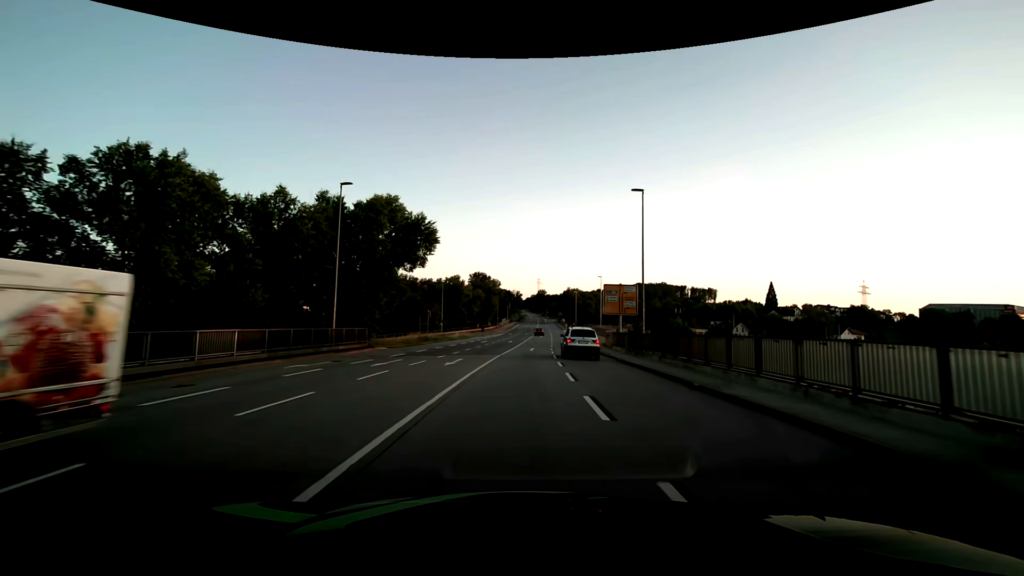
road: primary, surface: asphalt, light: Day
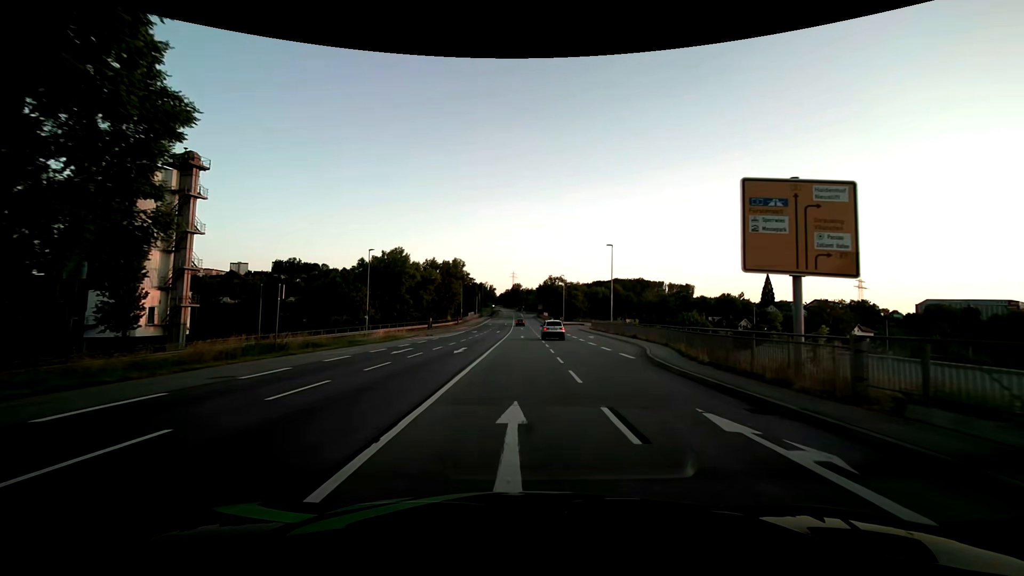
(+0.8, +31.8) m; +3°
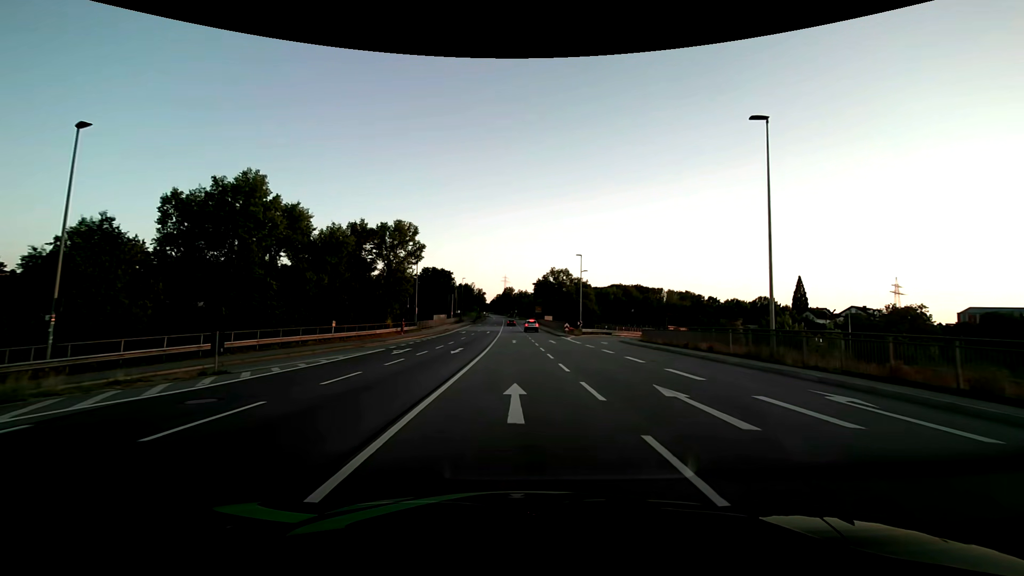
(+0.4, +38.7) m; +1°
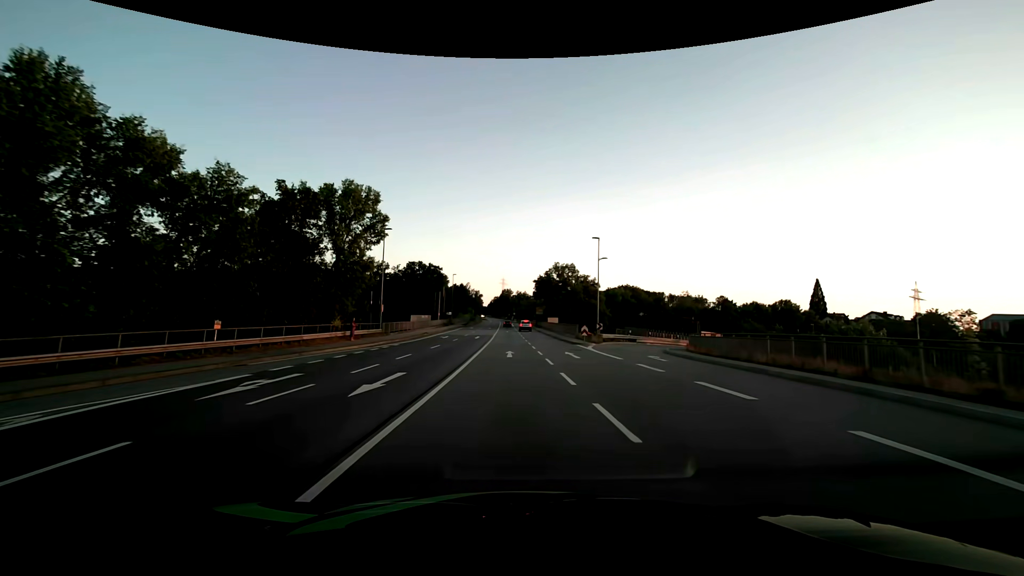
(0.0, +15.2) m; 0°
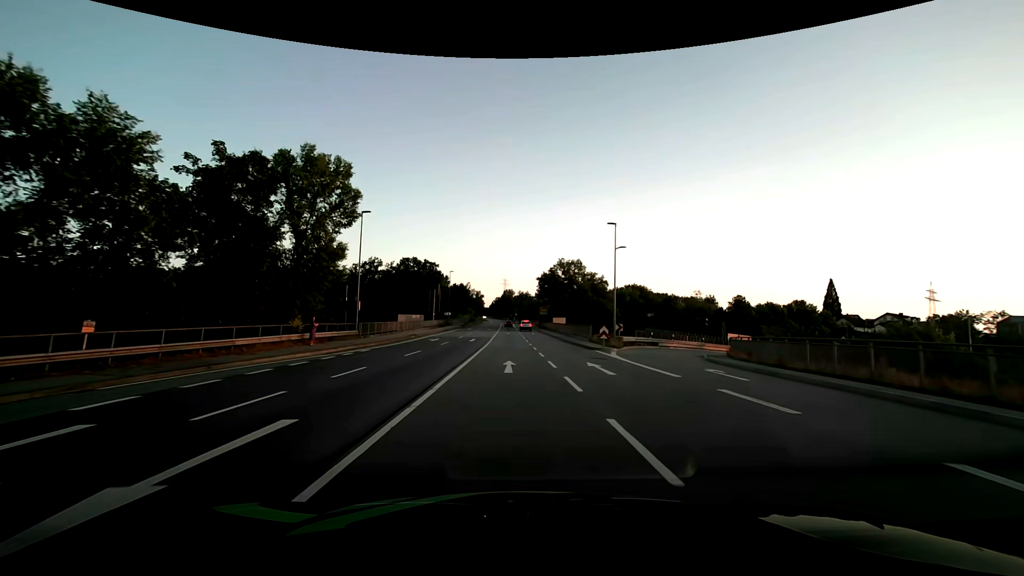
(0.0, +7.6) m; 0°
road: primary_link
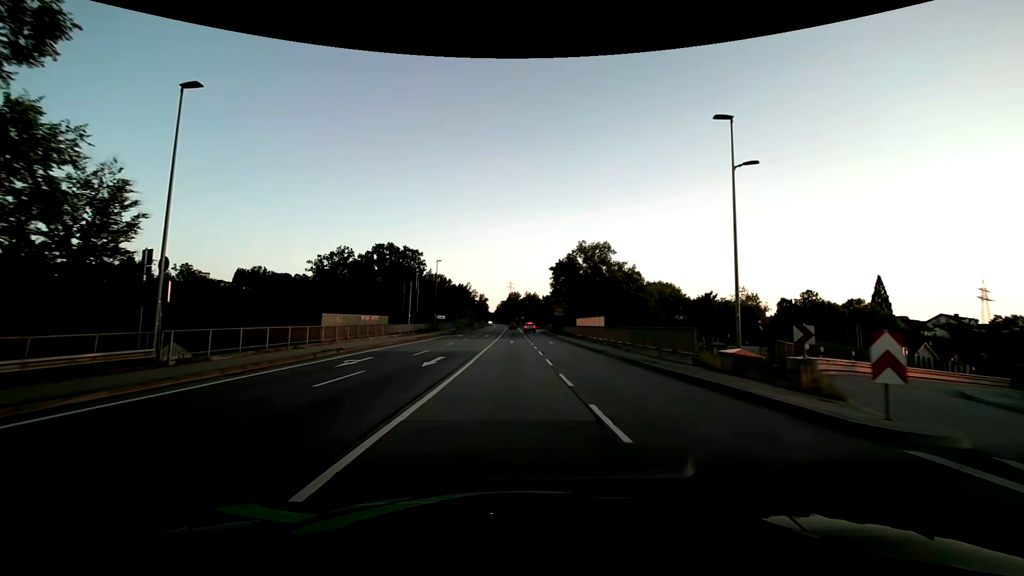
(-0.1, +22.6) m; -1°
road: primary
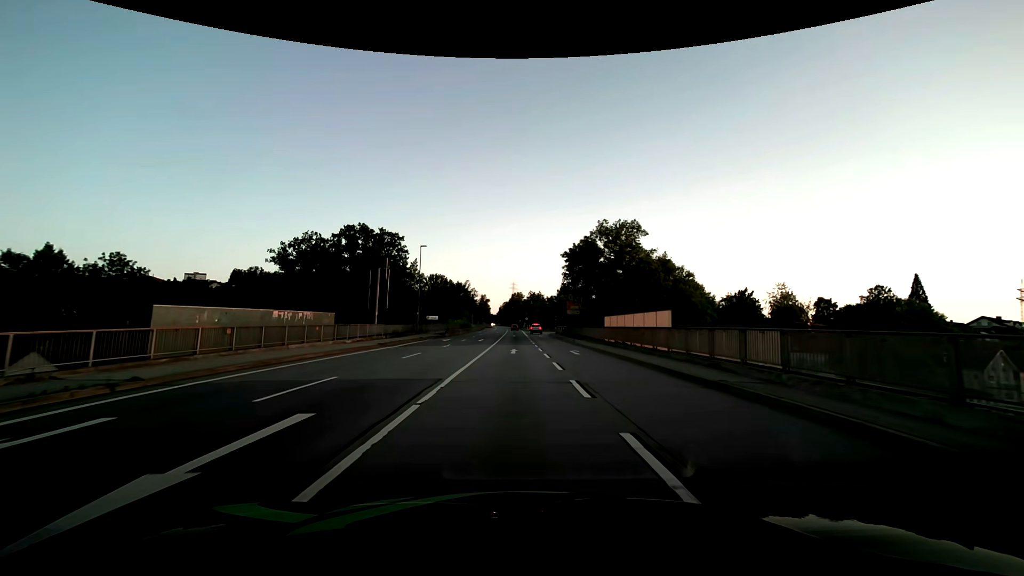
(0.0, +15.0) m; 0°
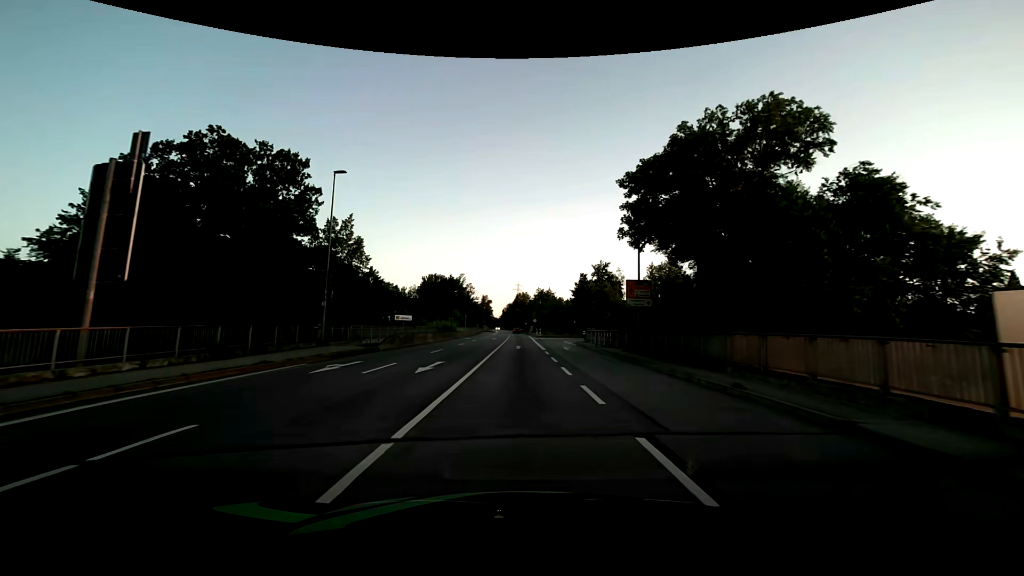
(-0.1, +30.0) m; -1°
(0, +10) (0, +20) (0, +30) (0, +40) (0, +50) (0, +60) (+1, +70) (+1, +80) (+1, +90) (+1, +100) m
